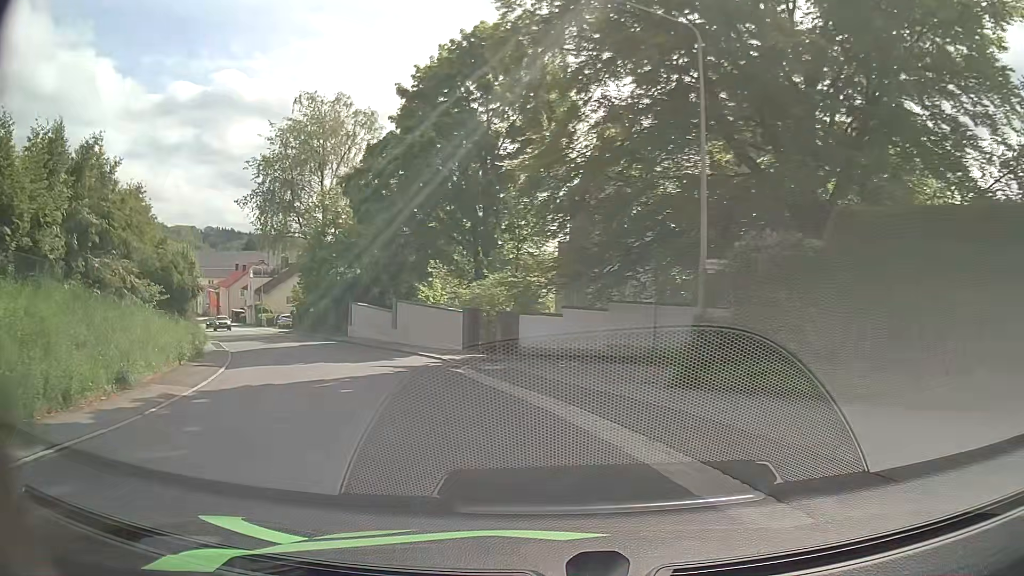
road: tertiary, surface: asphalt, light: Day
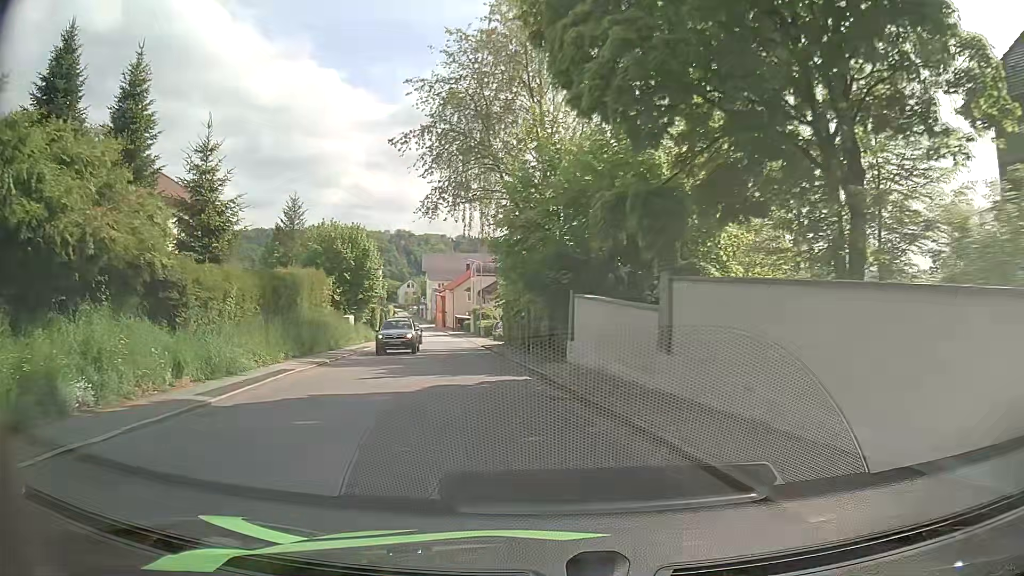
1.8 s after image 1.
(-3.8, +19.3) m; -22°
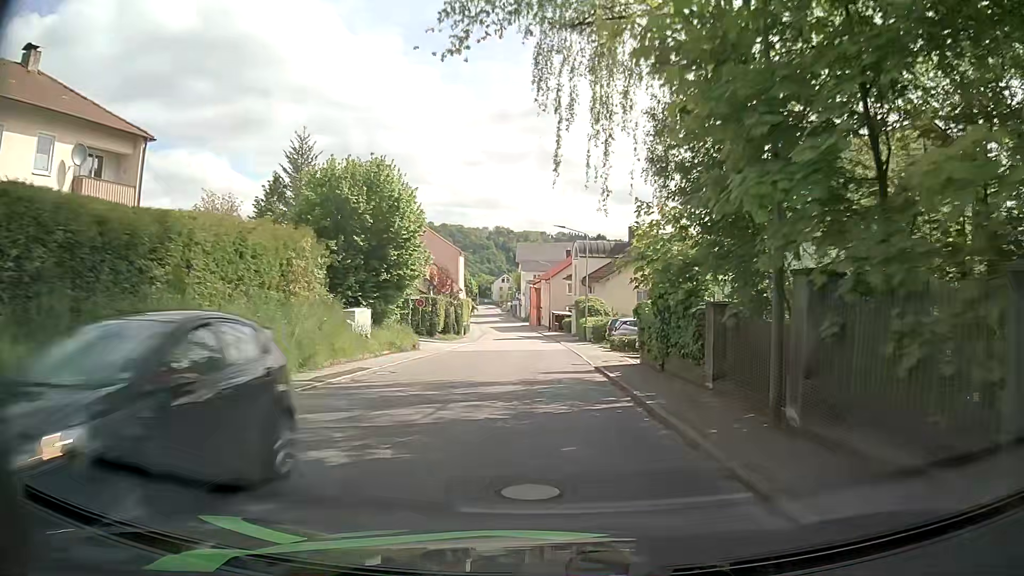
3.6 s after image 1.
(-2.2, +20.3) m; -8°
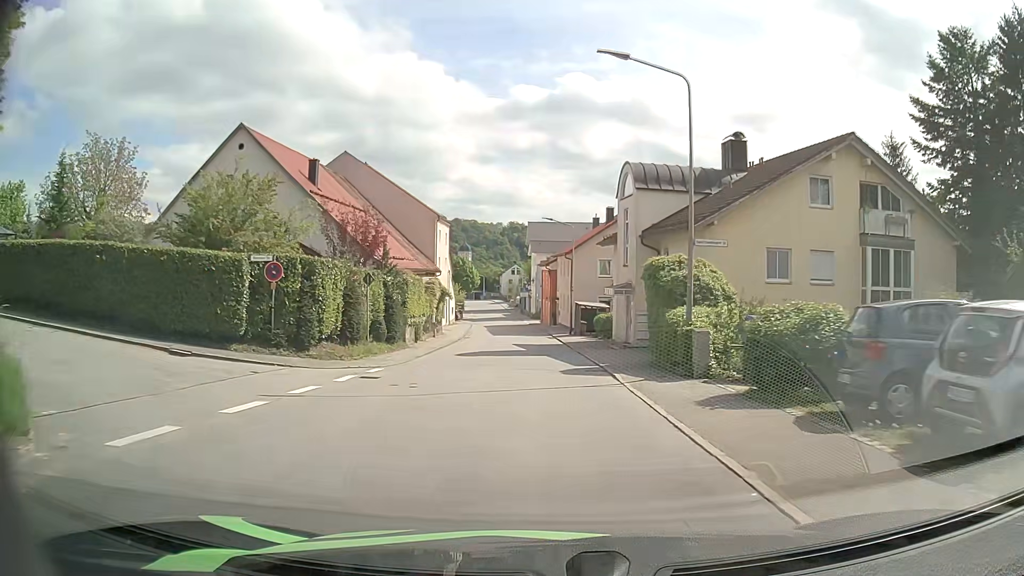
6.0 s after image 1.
(-0.8, +29.5) m; -2°
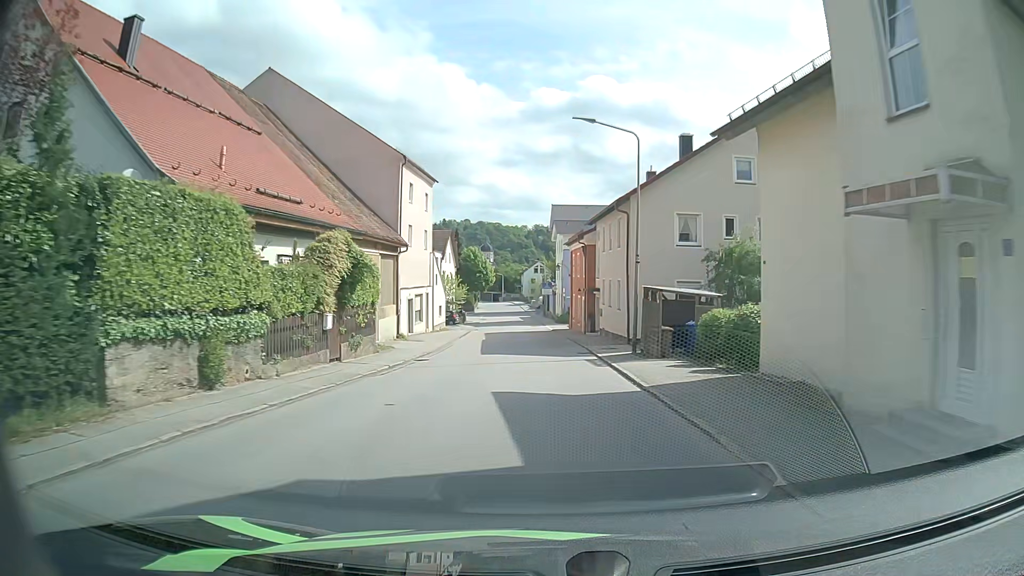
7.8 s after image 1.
(-0.4, +23.9) m; -2°
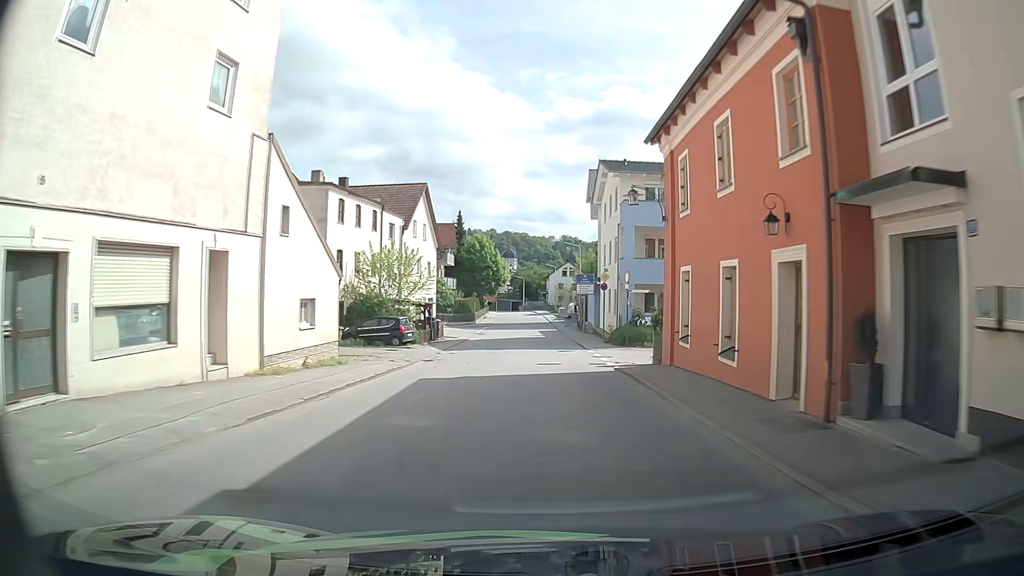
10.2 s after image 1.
(-1.1, +33.3) m; -2°
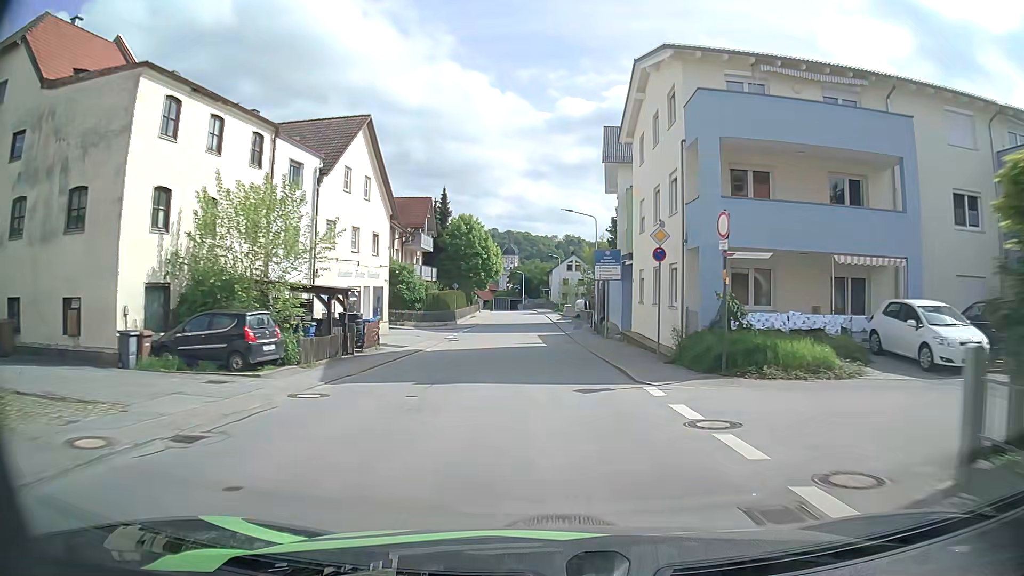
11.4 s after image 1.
(-0.1, +17.2) m; 0°
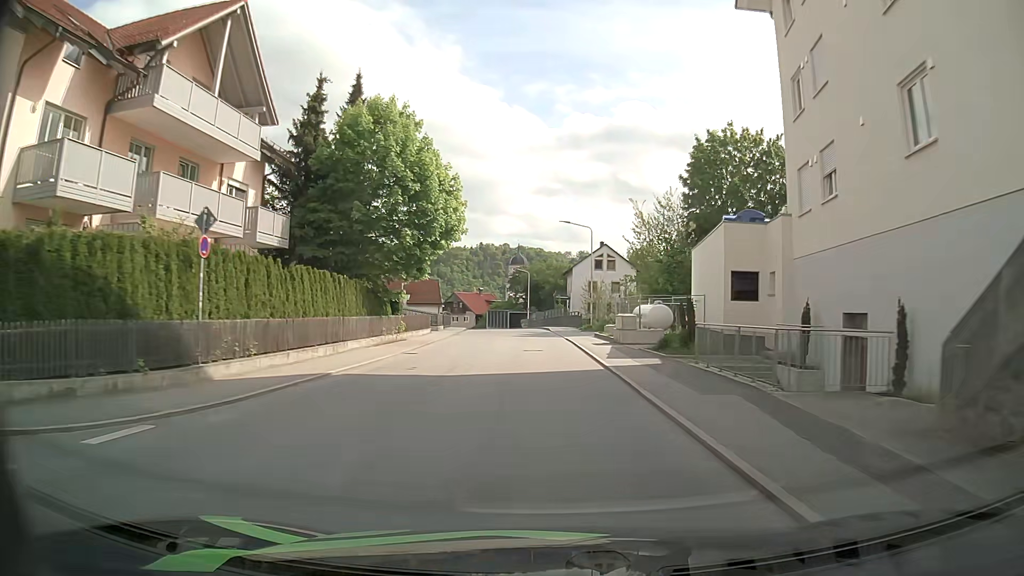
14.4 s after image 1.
(-0.6, +43.7) m; -1°
